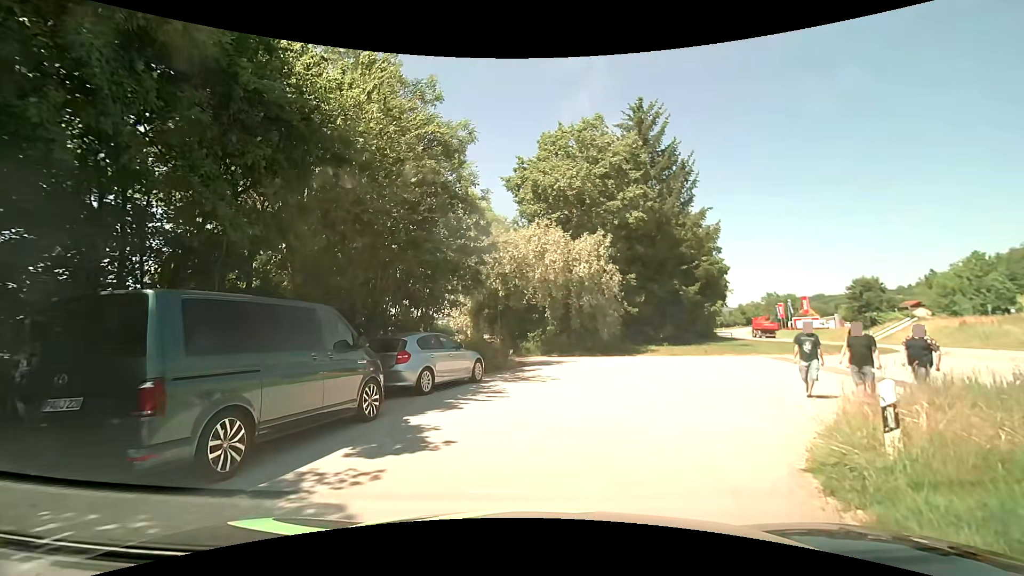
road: residential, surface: asphalt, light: Day
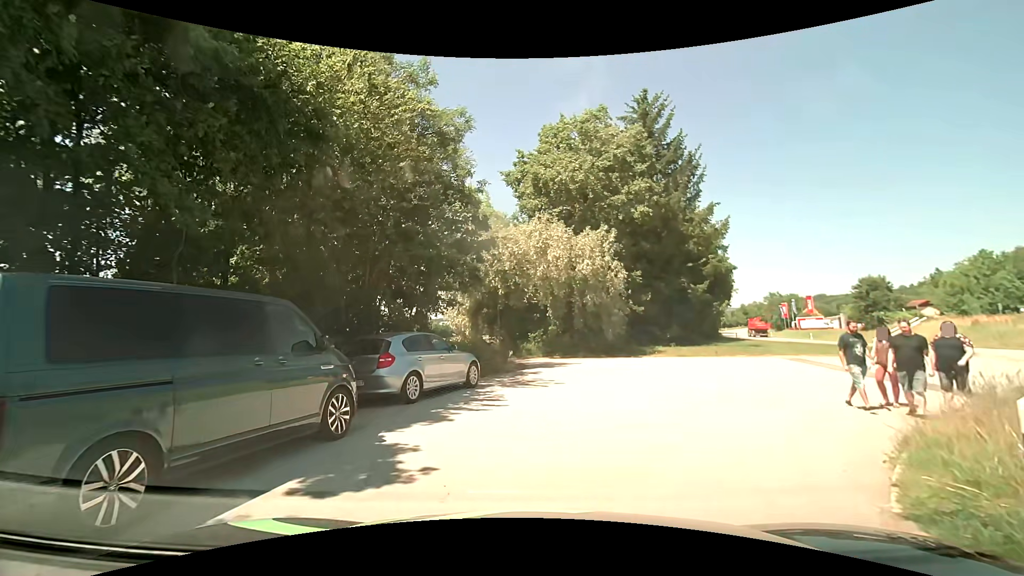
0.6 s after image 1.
(0.0, +1.4) m; 0°
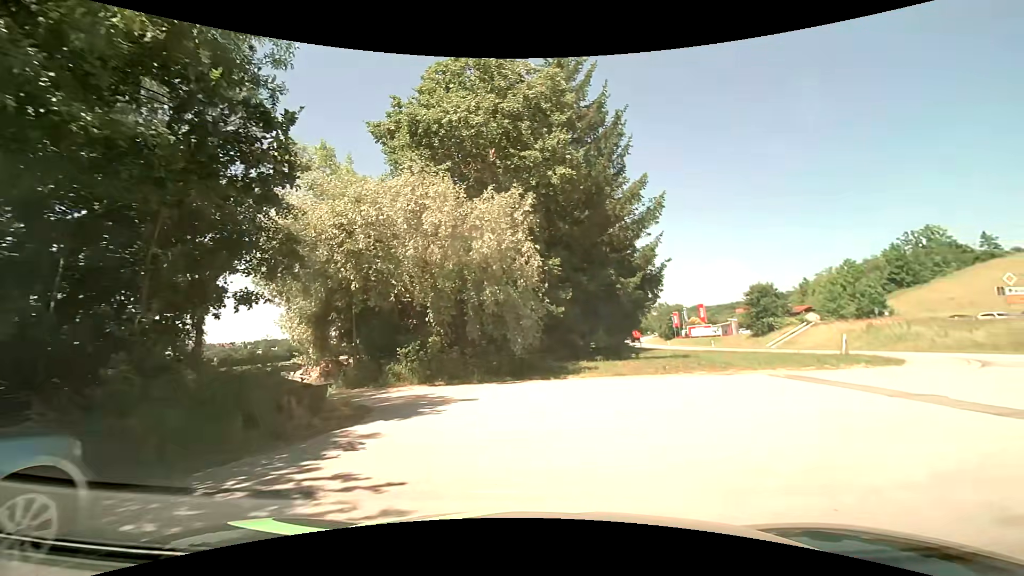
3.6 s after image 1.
(+0.5, +9.0) m; +10°
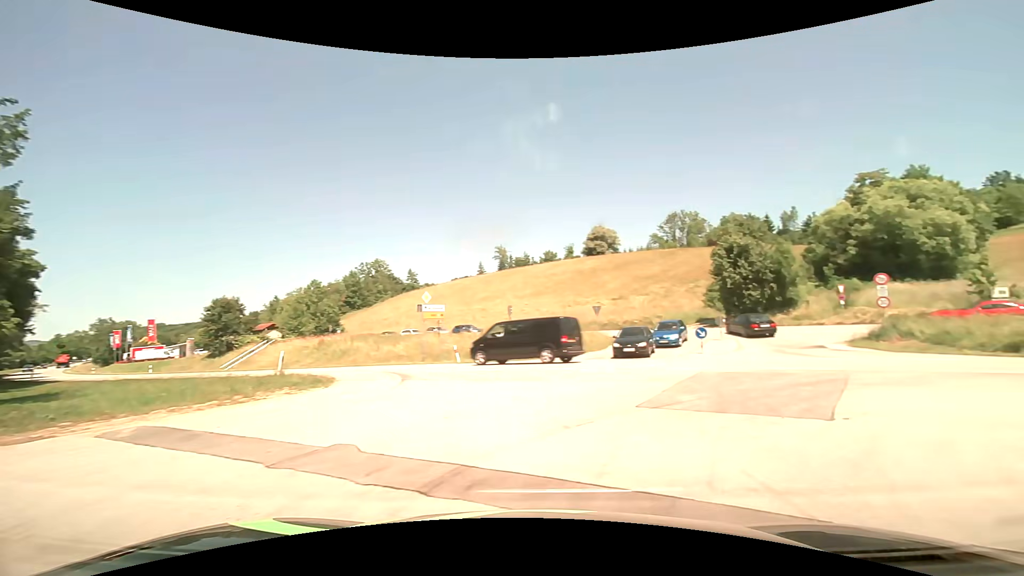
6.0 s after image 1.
(+2.9, +6.4) m; +56°
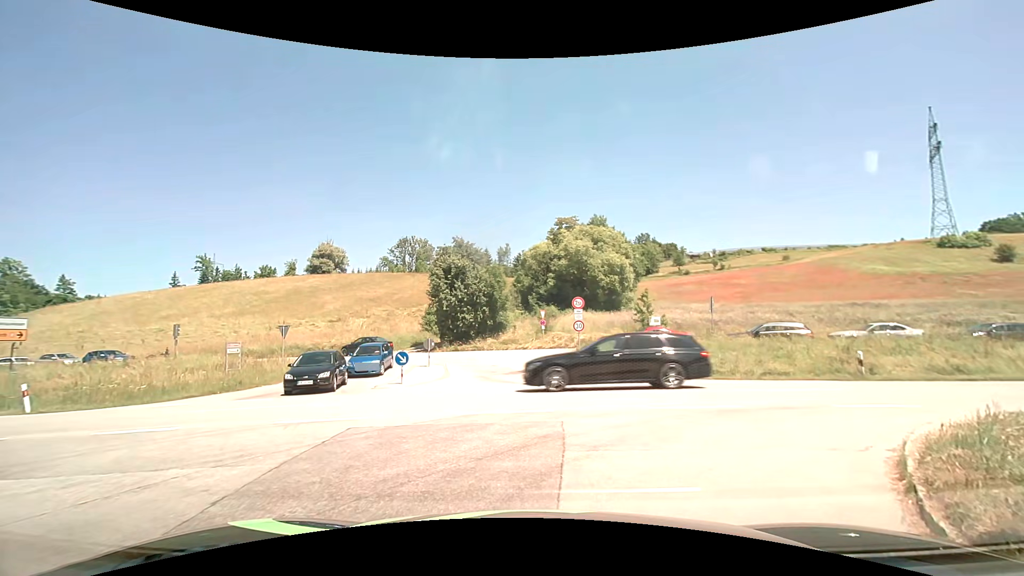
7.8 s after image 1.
(+1.7, +5.2) m; +31°
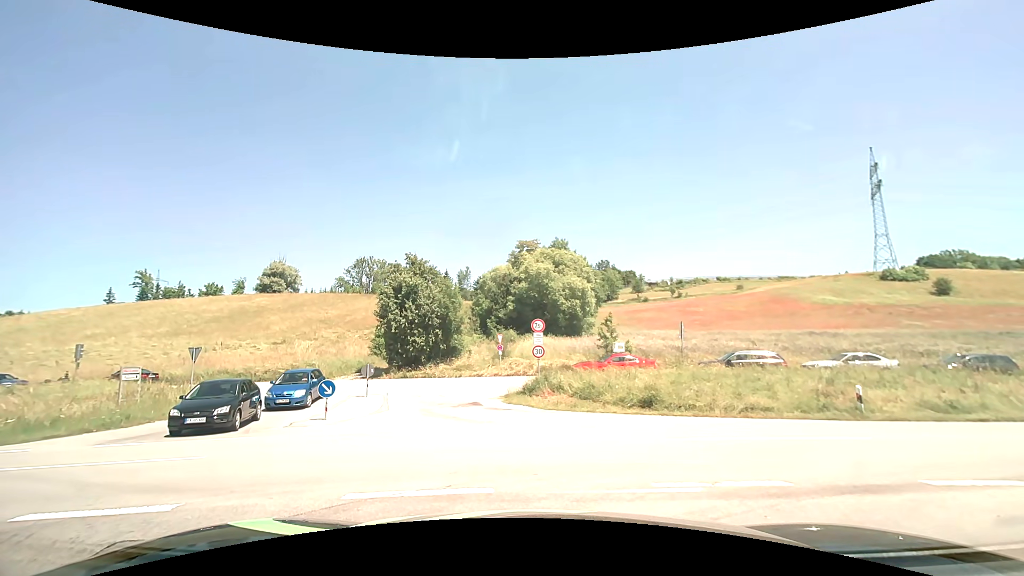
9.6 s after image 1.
(+0.2, +2.8) m; +7°
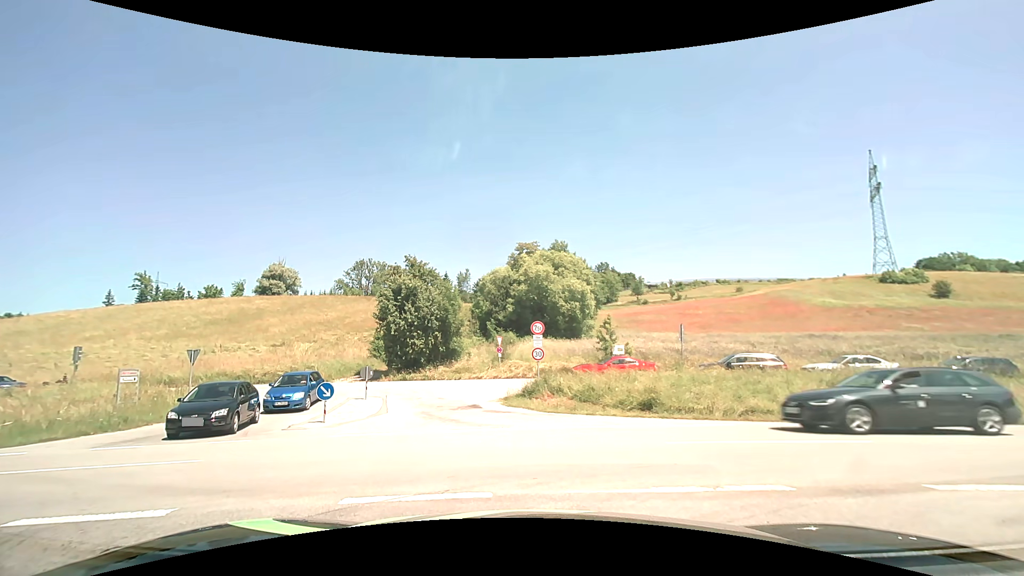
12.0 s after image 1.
(0.0, +0.2) m; 0°
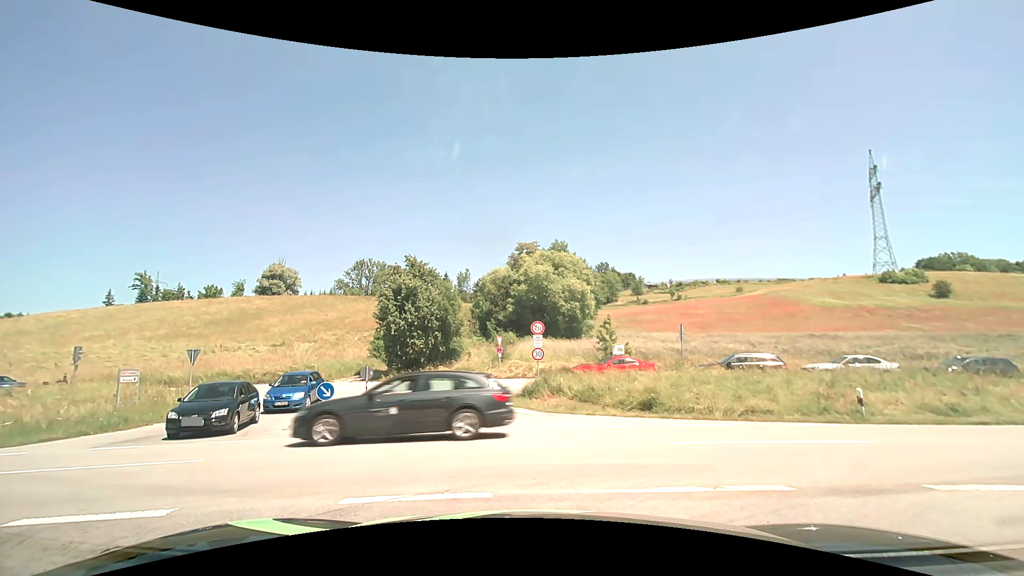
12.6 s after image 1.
(0.0, 0.0) m; 0°
(+4, +9) (+13, +12) (+23, +13) (+33, +15) (+43, +16) (+53, +18) (+63, +20) (+73, +21) (+83, +23) (+92, +24) m
